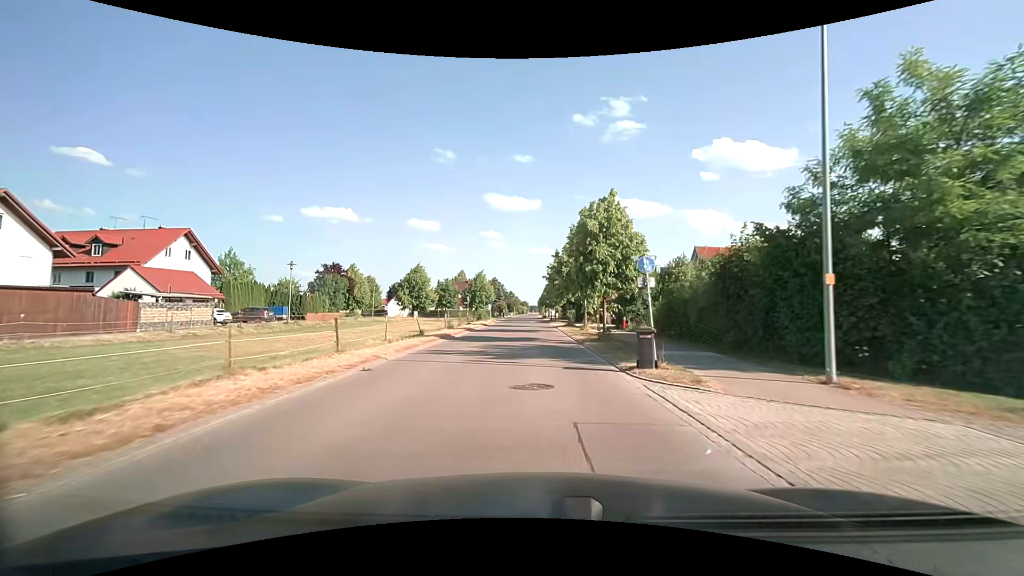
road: tertiary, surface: asphalt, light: Day
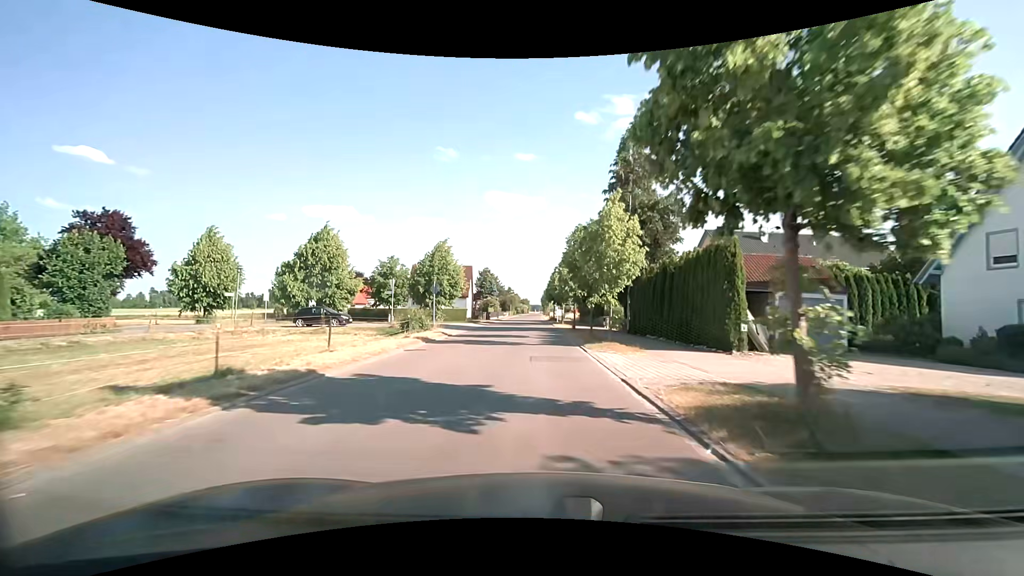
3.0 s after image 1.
(-0.3, +37.8) m; 0°
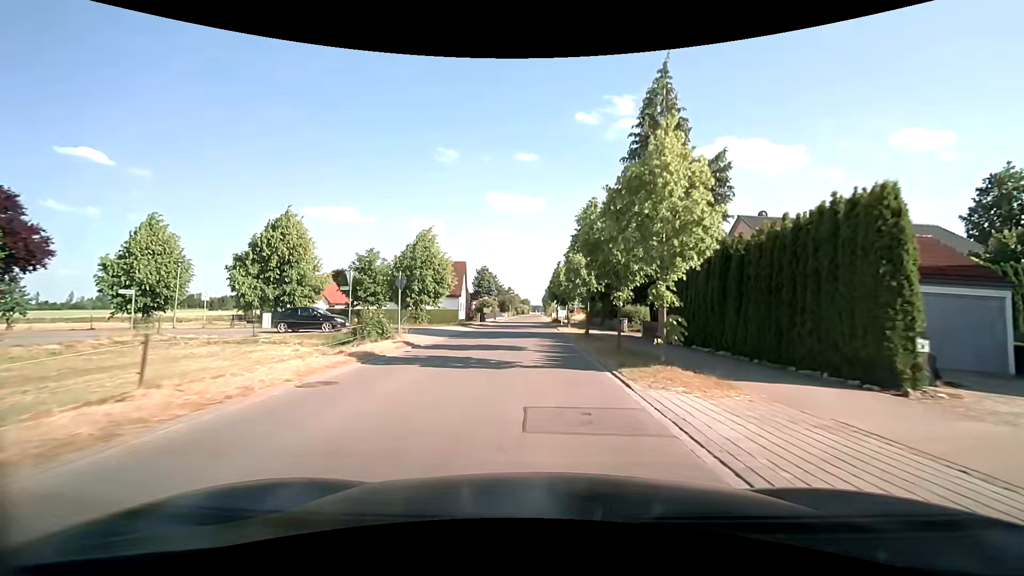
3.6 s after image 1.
(-0.1, +7.5) m; 0°
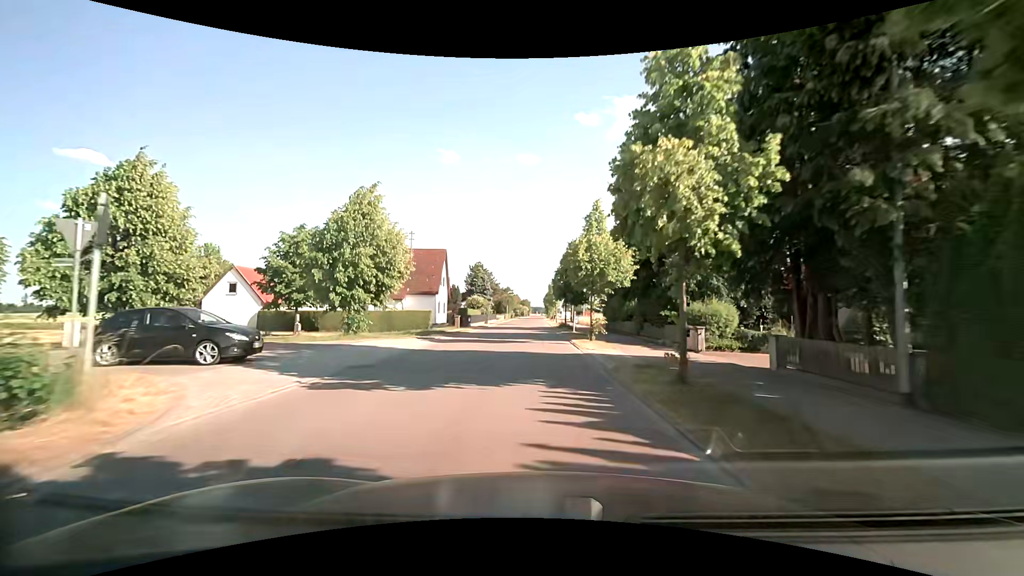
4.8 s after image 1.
(0.0, +15.0) m; -1°
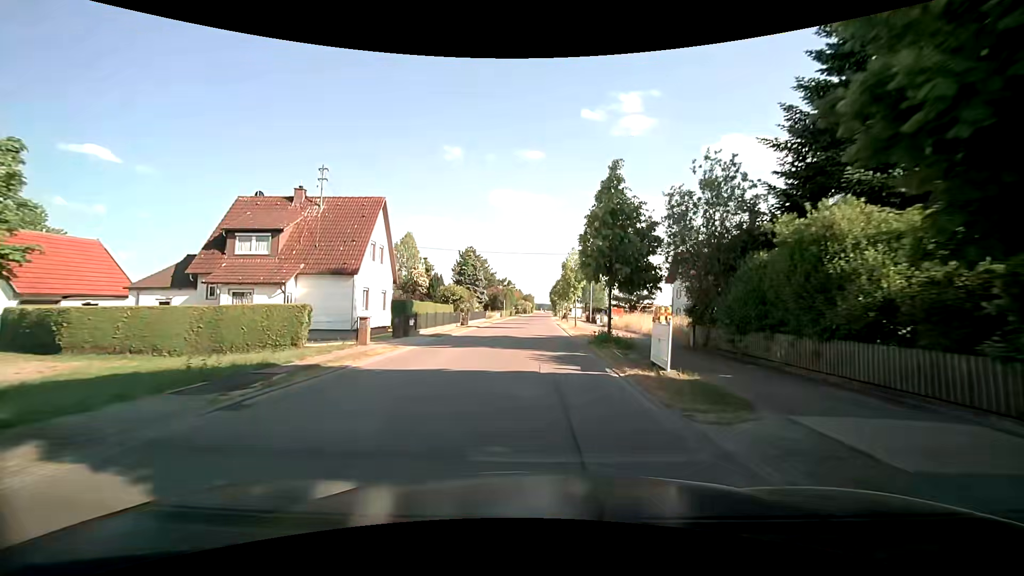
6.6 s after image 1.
(0.0, +22.7) m; -1°
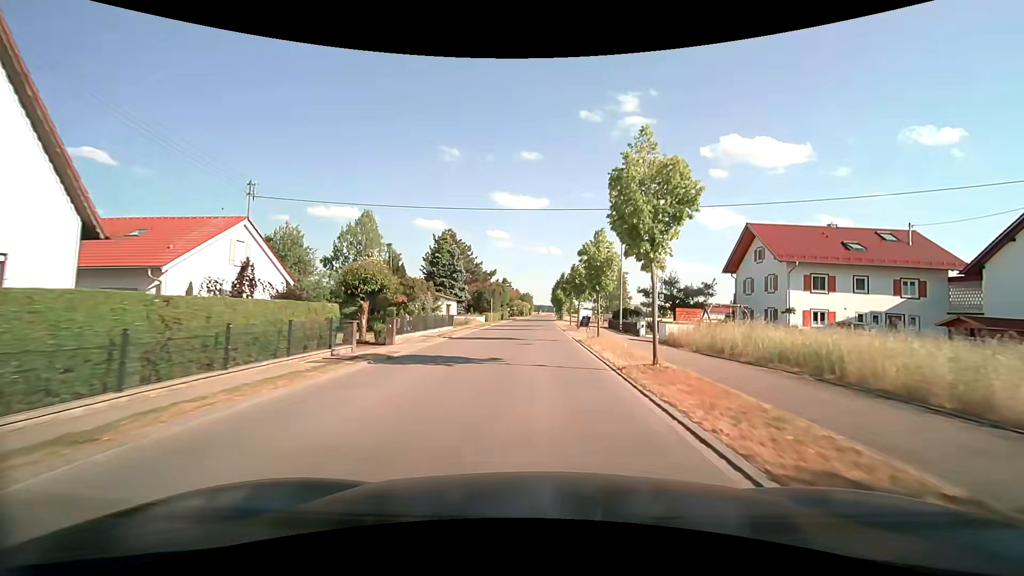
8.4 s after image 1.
(+0.2, +23.0) m; +1°
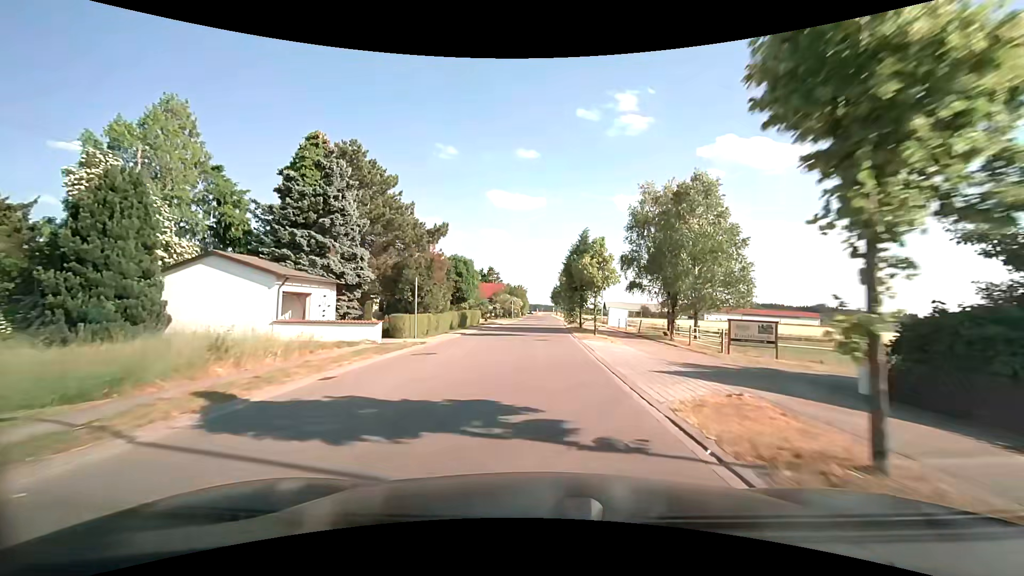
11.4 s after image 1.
(+0.1, +38.9) m; +1°
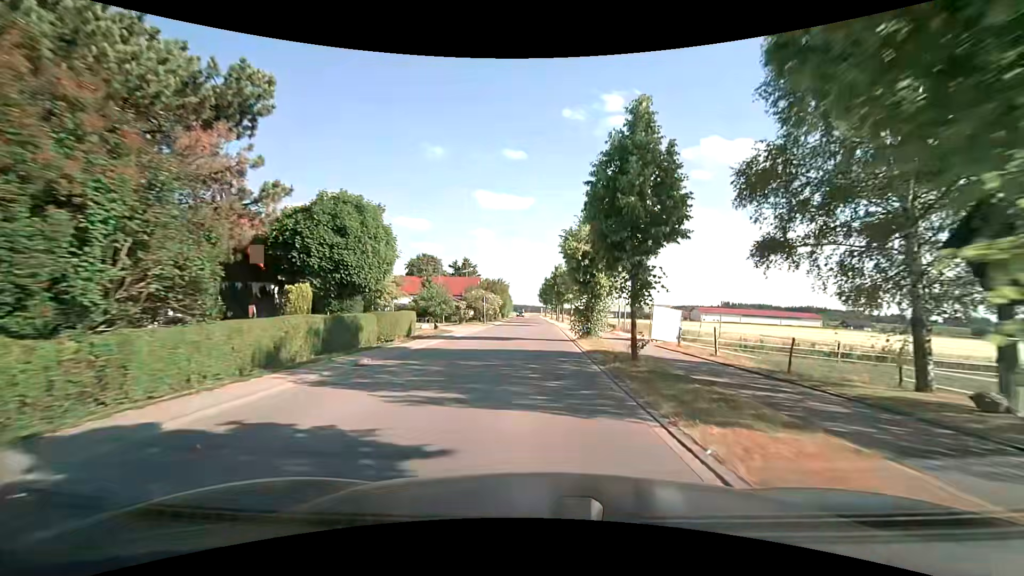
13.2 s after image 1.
(+0.1, +22.9) m; +1°
(0, +10) (0, +20) (0, +30) (0, +40) (+1, +50) (+1, +60) (+1, +70) (0, +80) (0, +90) (0, +100) m
